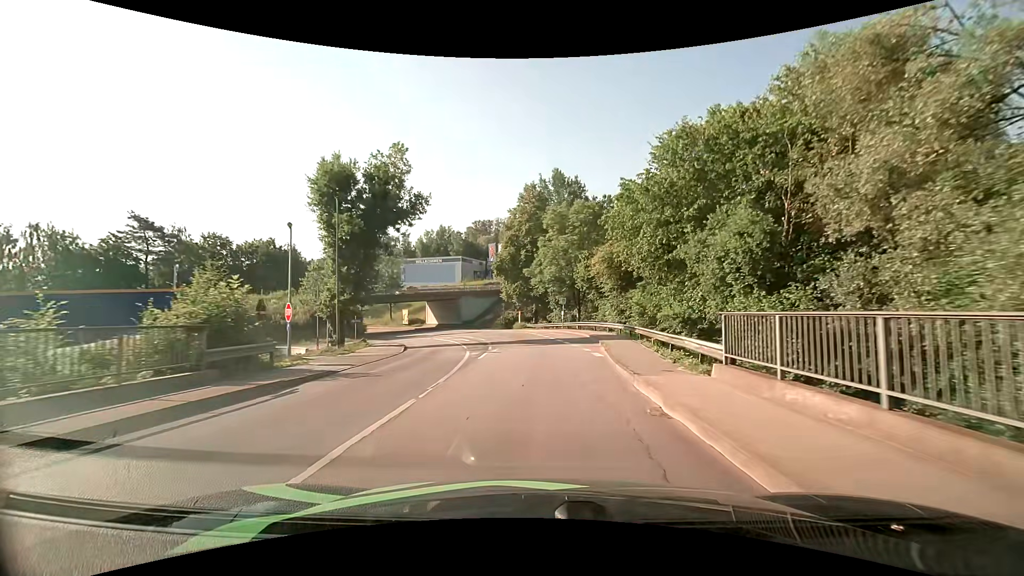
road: tertiary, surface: asphalt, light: Day
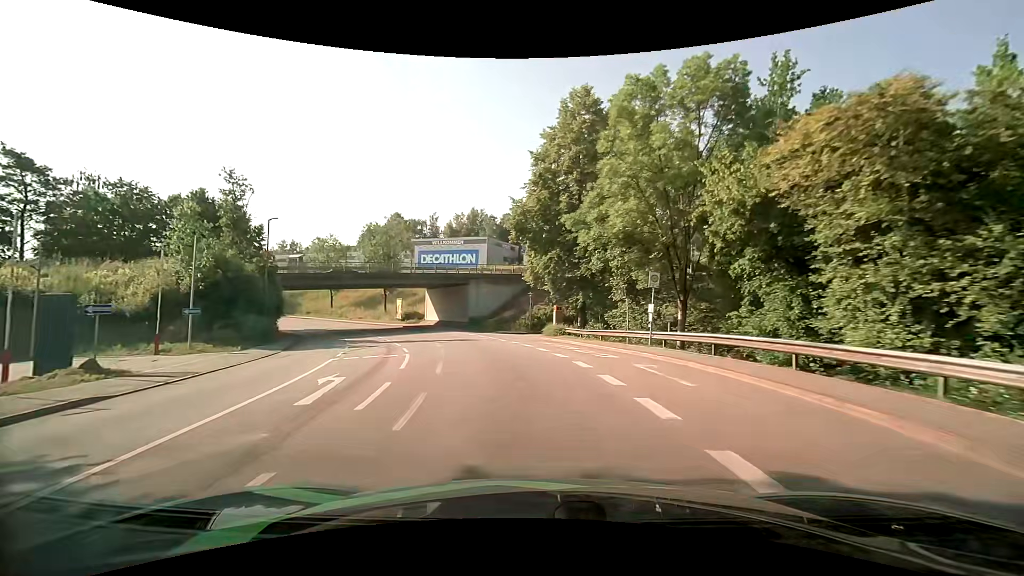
(-0.4, +28.2) m; -4°
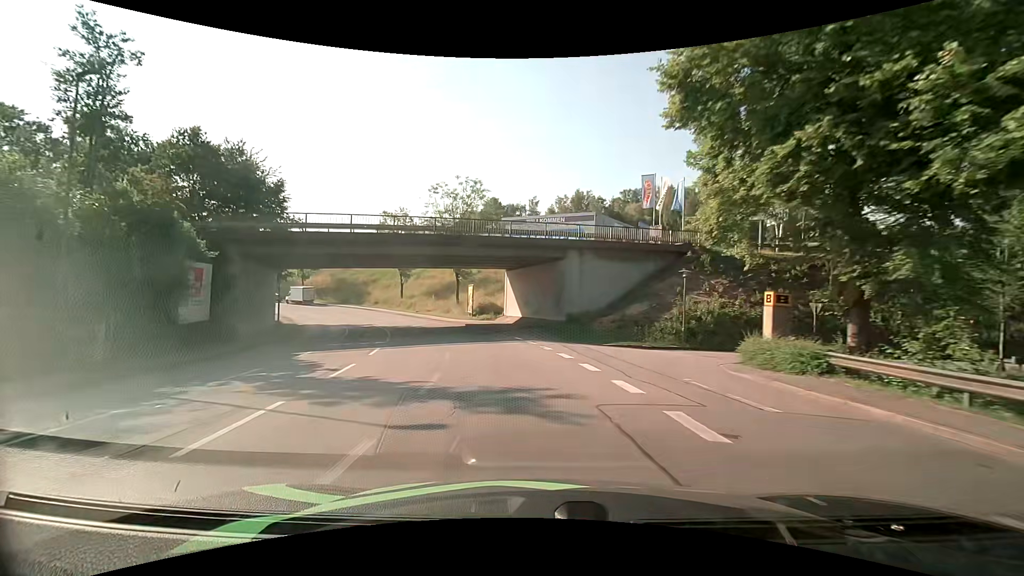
(-2.3, +21.8) m; -12°
(0, +10) (-2, +20) (-4, +30) (-7, +39) (-11, +49) (-15, +57) (-21, +66) (-27, +74) (-34, +81) (-42, +87) m
